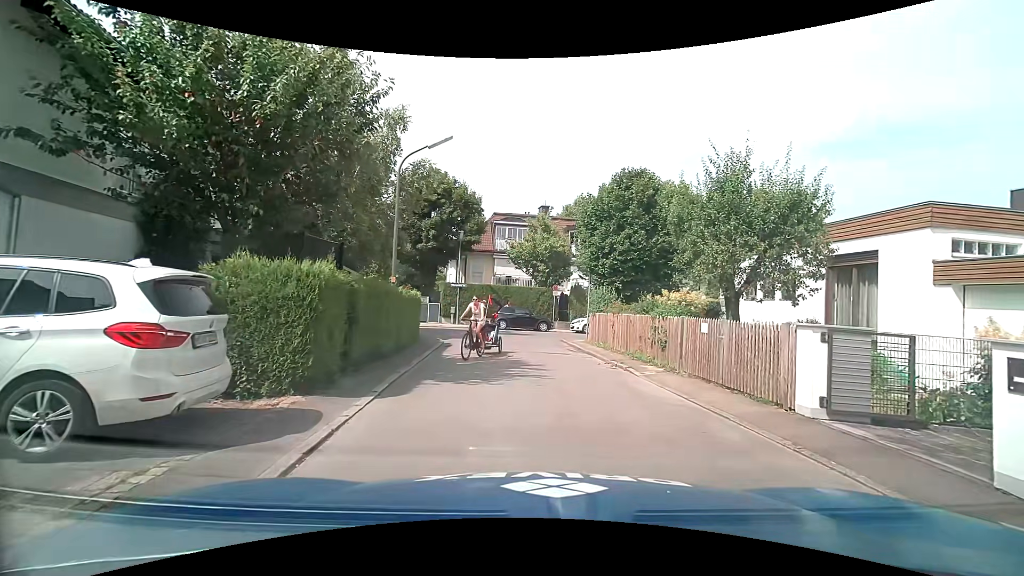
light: Day
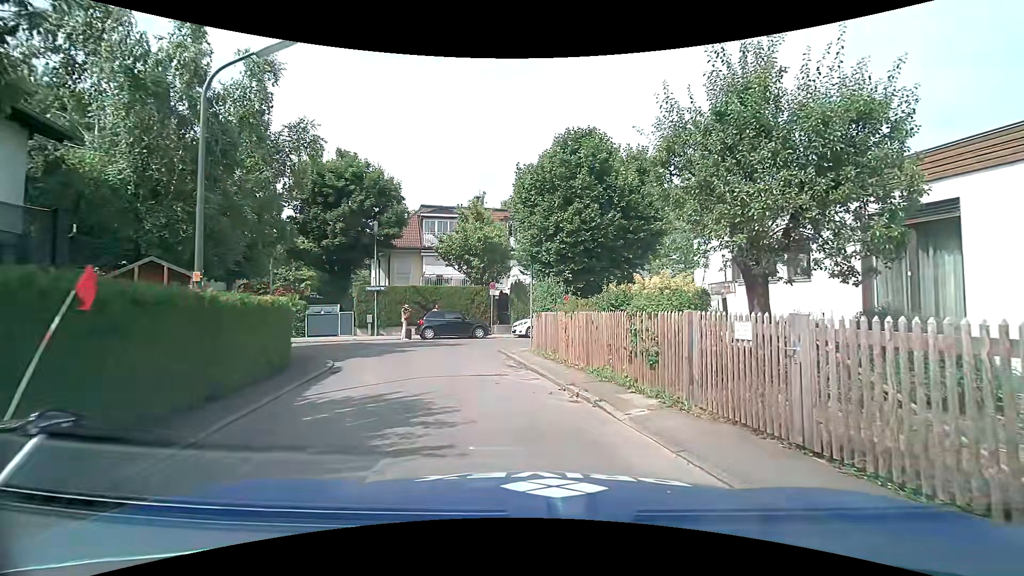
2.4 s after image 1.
(+0.2, +5.2) m; +8°
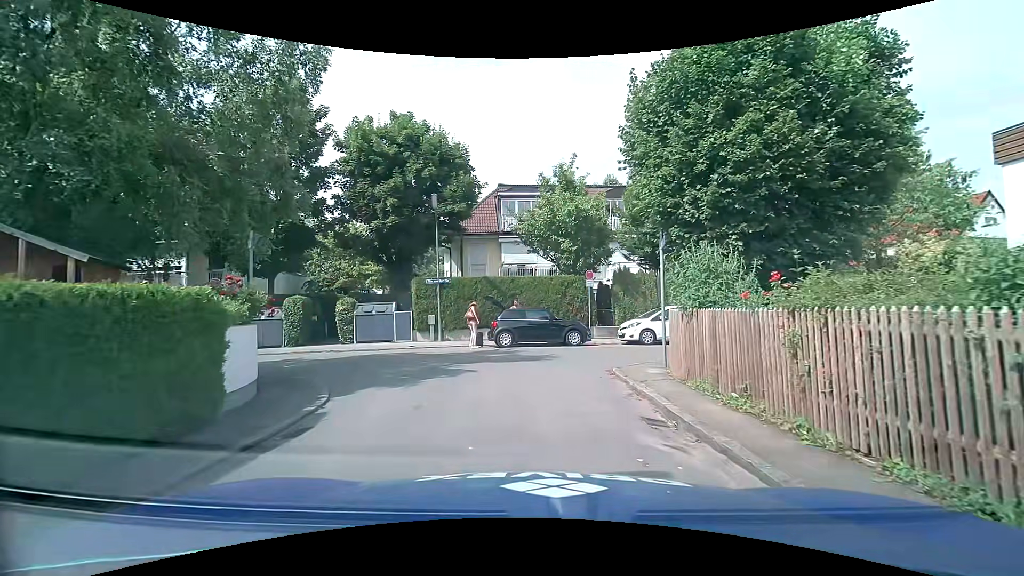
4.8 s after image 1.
(-0.9, +6.8) m; -14°
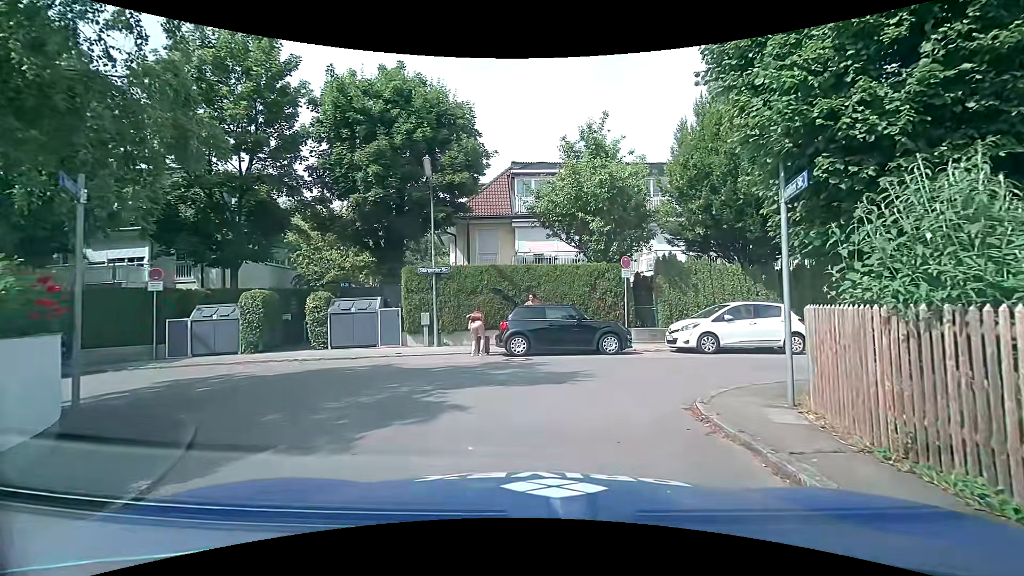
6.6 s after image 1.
(0.0, +4.4) m; -1°
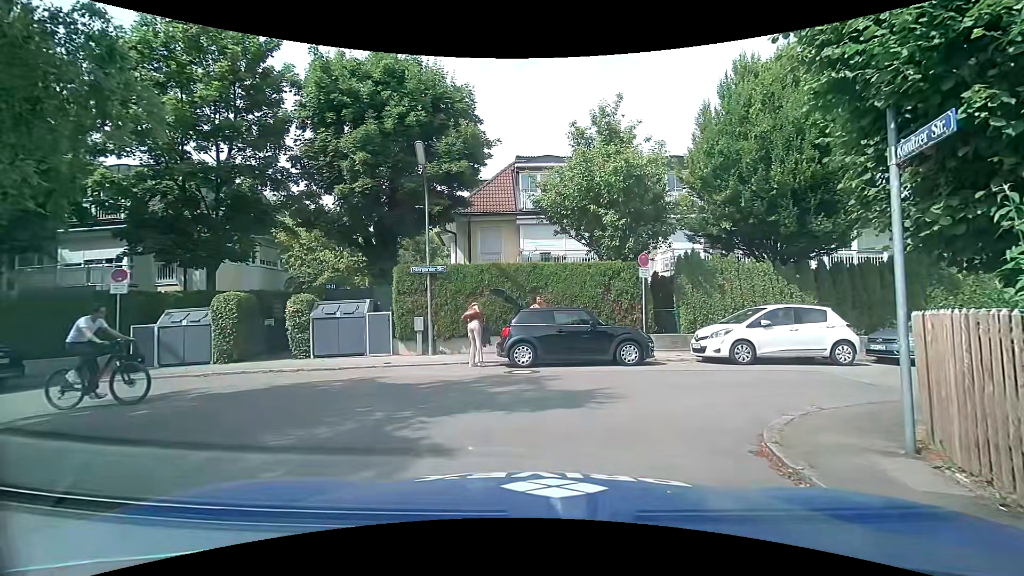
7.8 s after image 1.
(0.0, +1.8) m; +1°
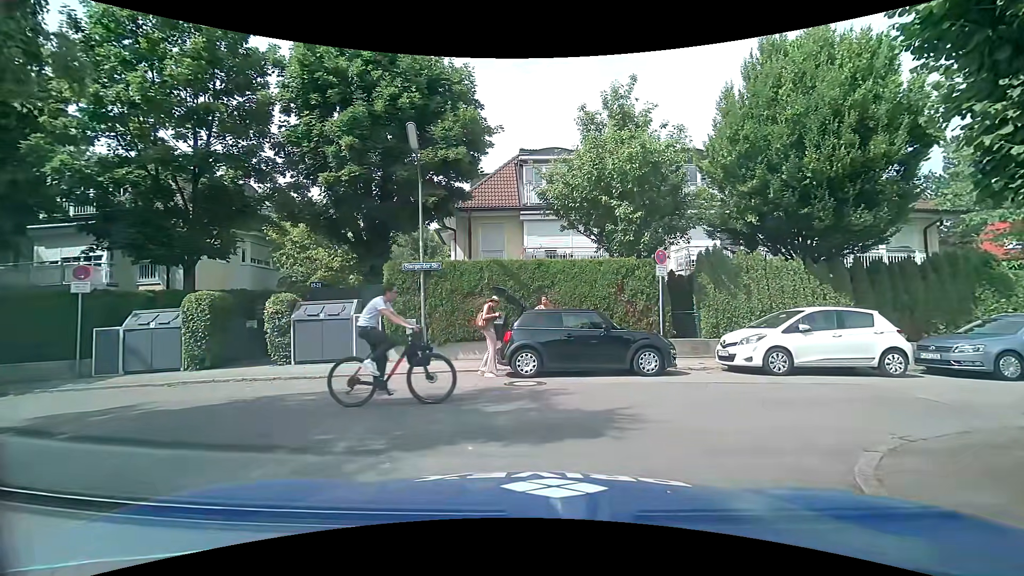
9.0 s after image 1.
(0.0, +1.5) m; 0°
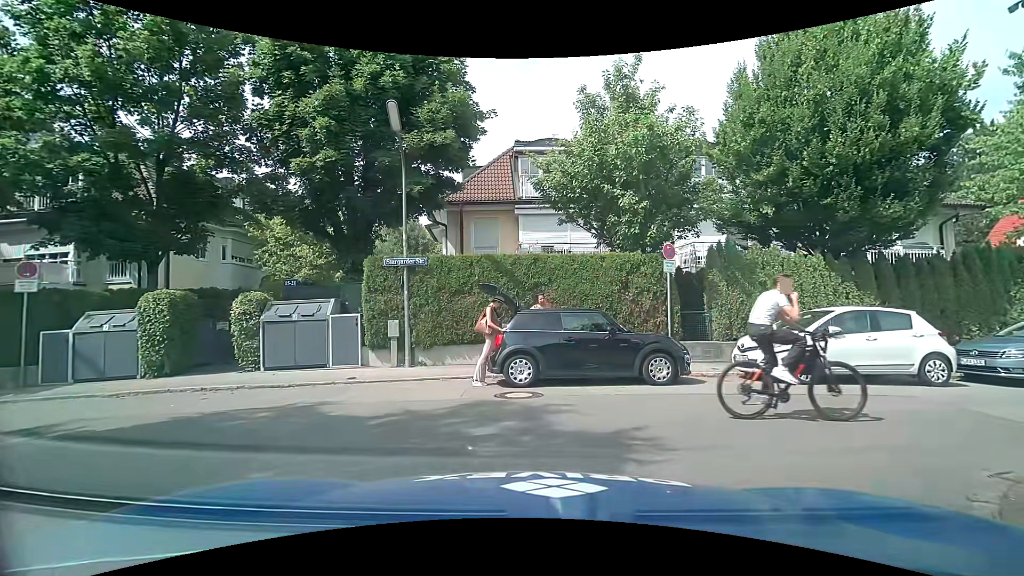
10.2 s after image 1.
(0.0, +1.3) m; 0°
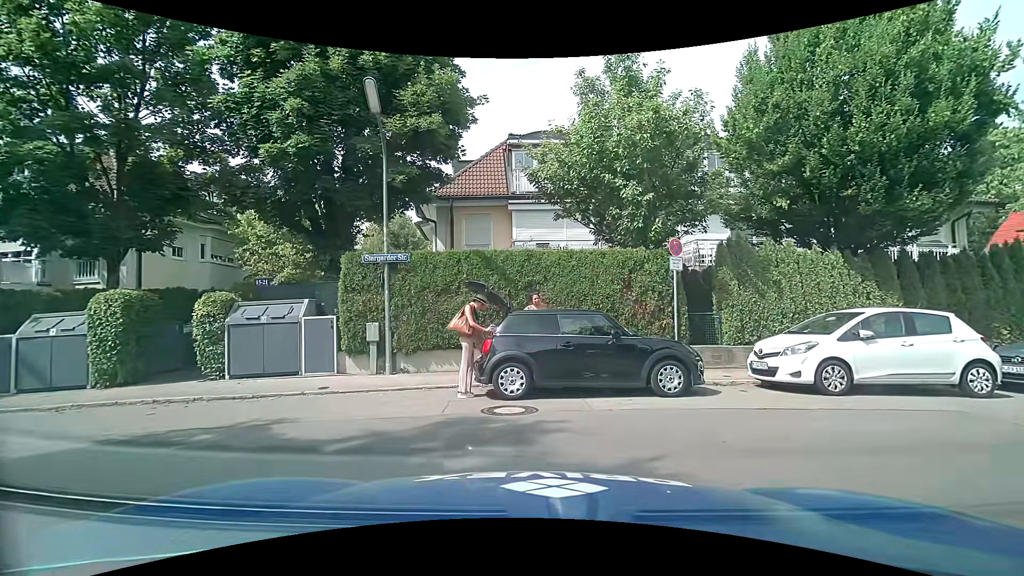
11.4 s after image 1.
(0.0, +1.1) m; 0°
